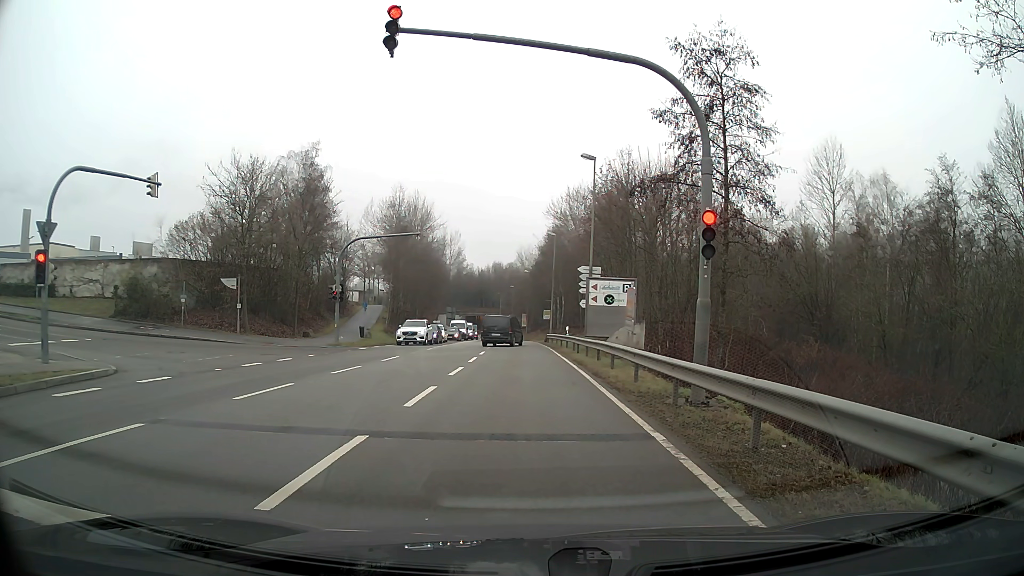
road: secondary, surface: asphalt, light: Day
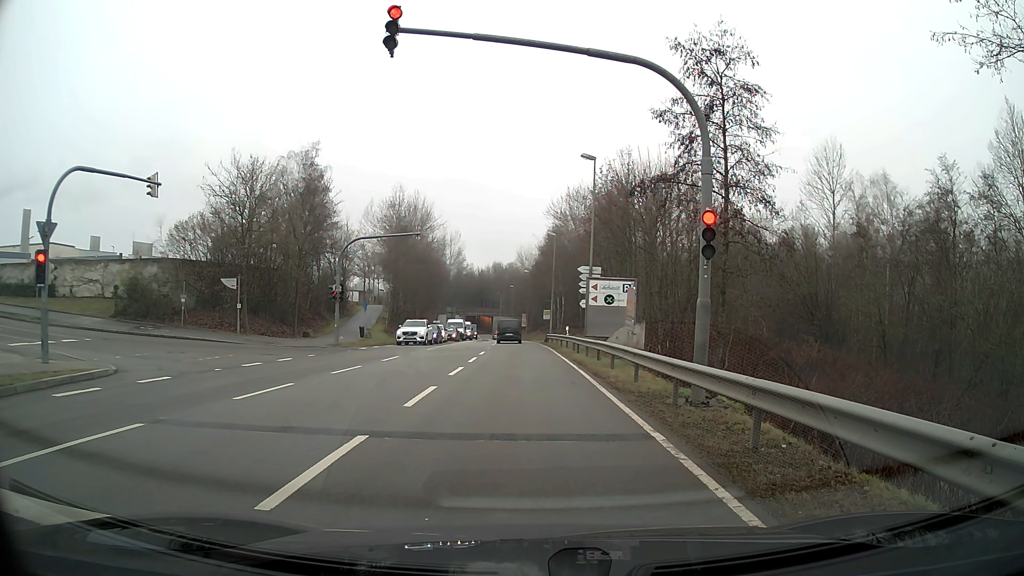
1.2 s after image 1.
(0.0, 0.0) m; 0°
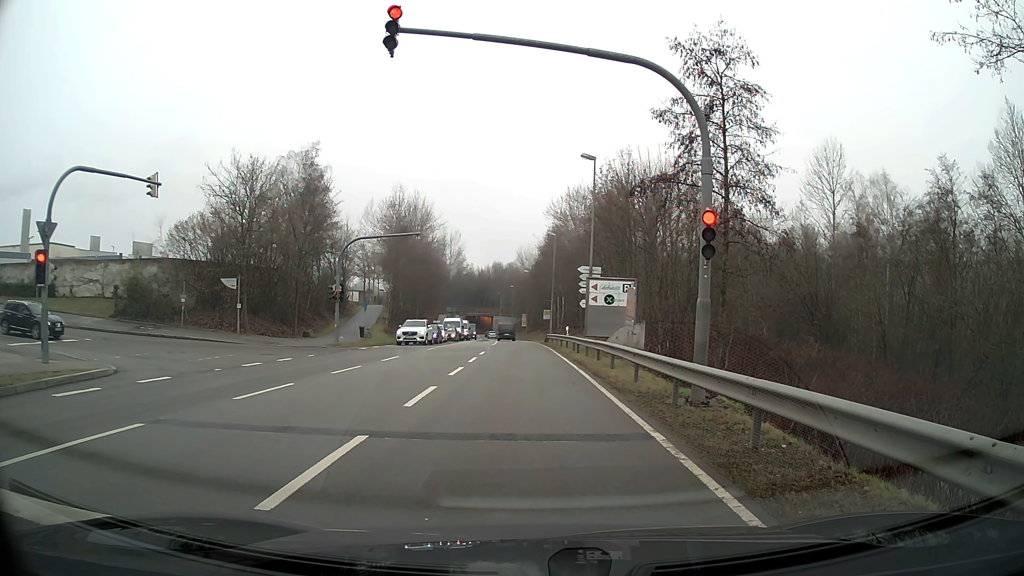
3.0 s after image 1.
(0.0, 0.0) m; 0°
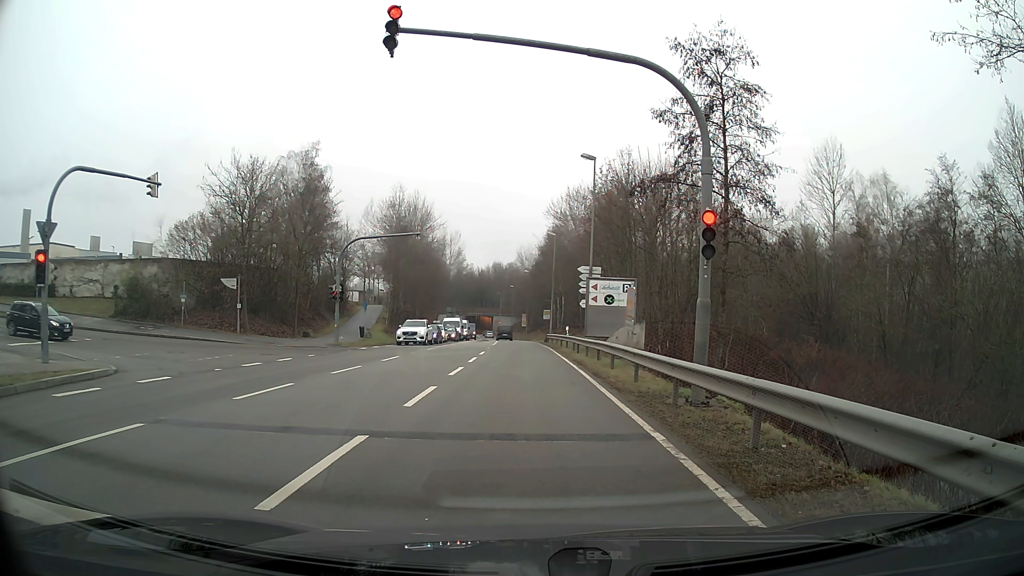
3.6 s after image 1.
(0.0, 0.0) m; 0°
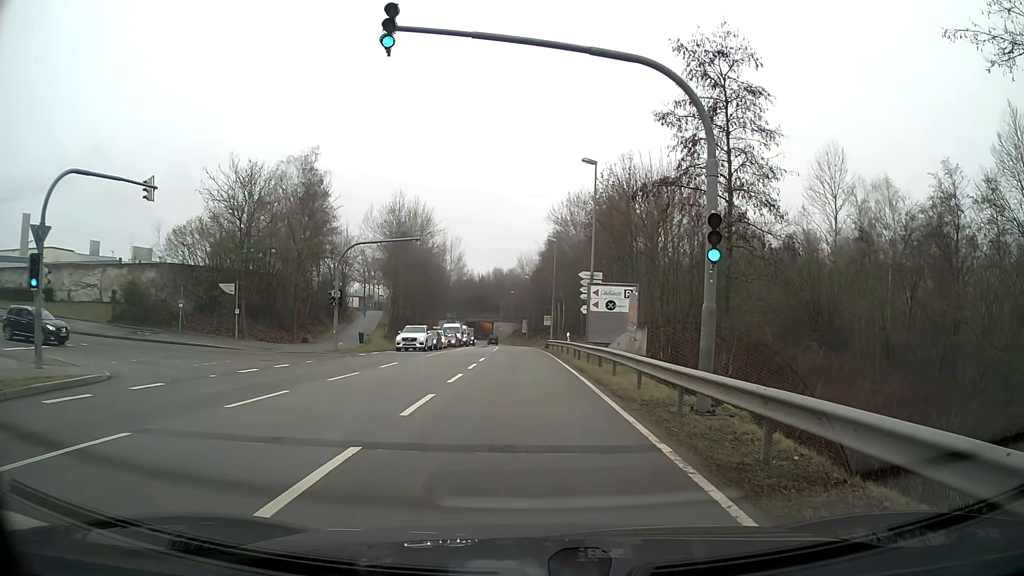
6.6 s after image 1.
(0.0, +0.4) m; 0°
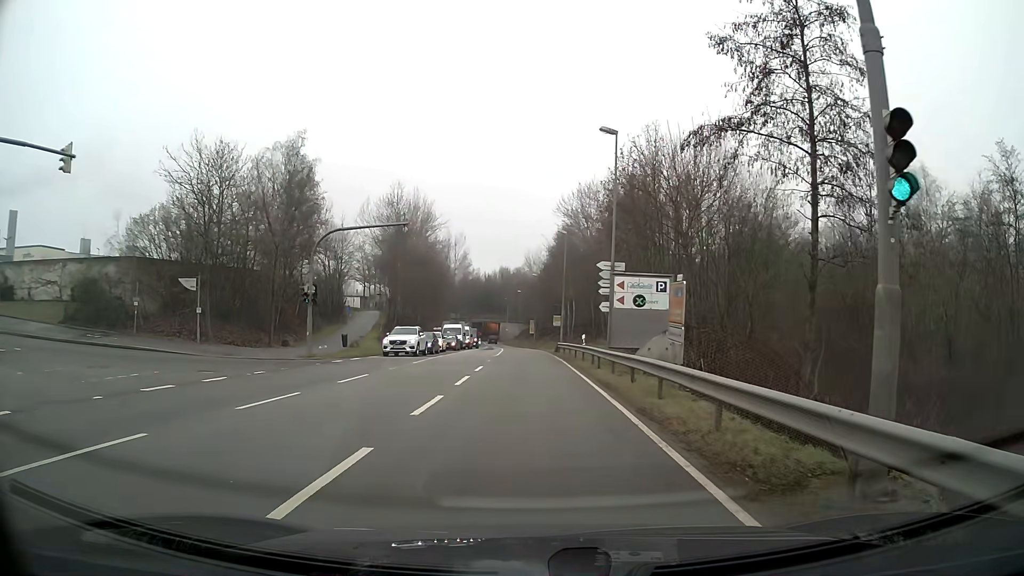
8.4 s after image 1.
(-0.1, +6.3) m; -1°
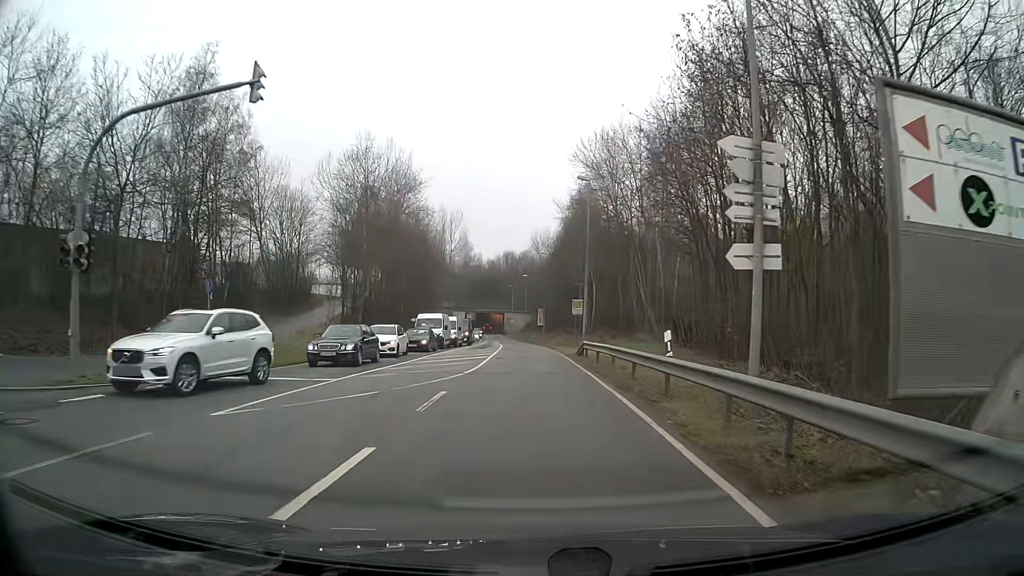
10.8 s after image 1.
(-0.1, +18.8) m; -1°
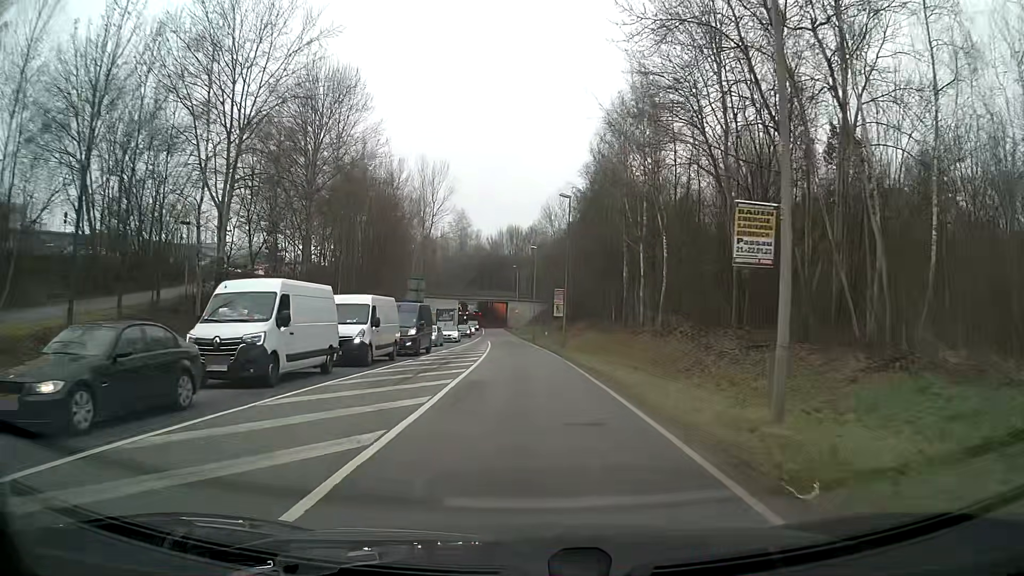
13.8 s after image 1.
(-0.1, +31.2) m; 0°
(0, +10) (0, +20) (-1, +30) (-1, +40) (-2, +50) (-3, +60) (-3, +70) (-4, +80) (-5, +90) (-6, +100) m
